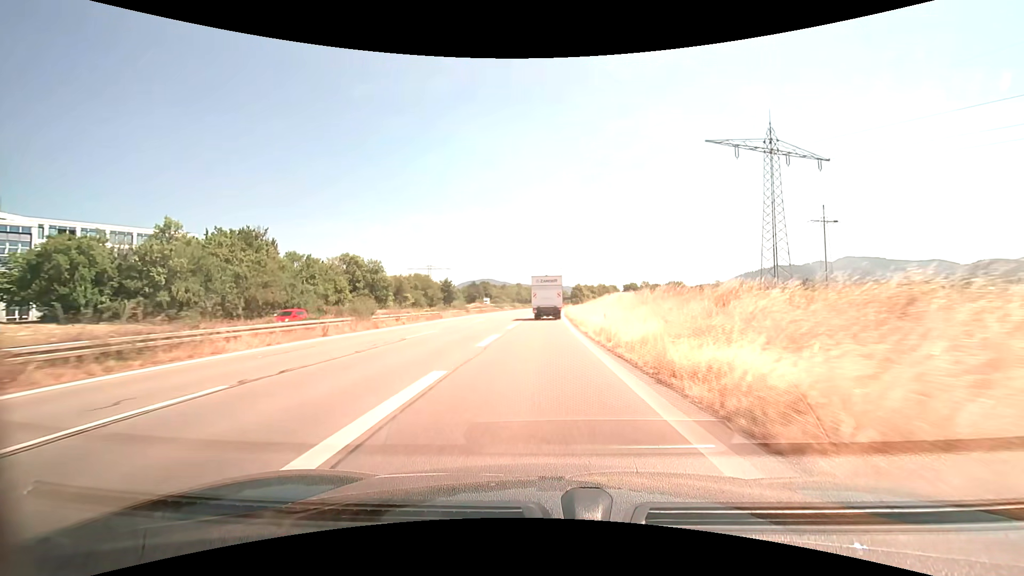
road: trunk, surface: asphalt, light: Day
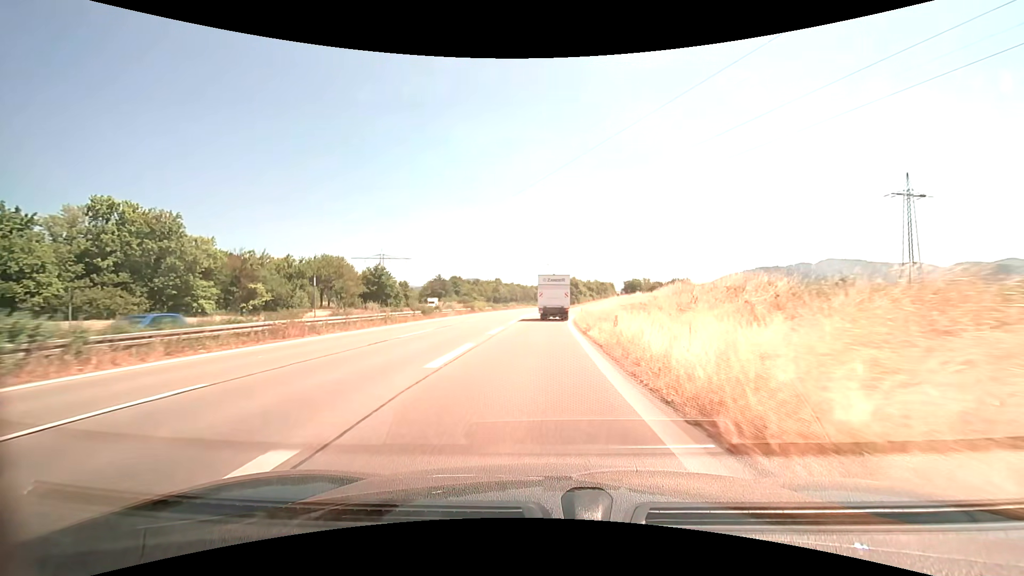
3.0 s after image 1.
(+0.5, +53.9) m; +2°
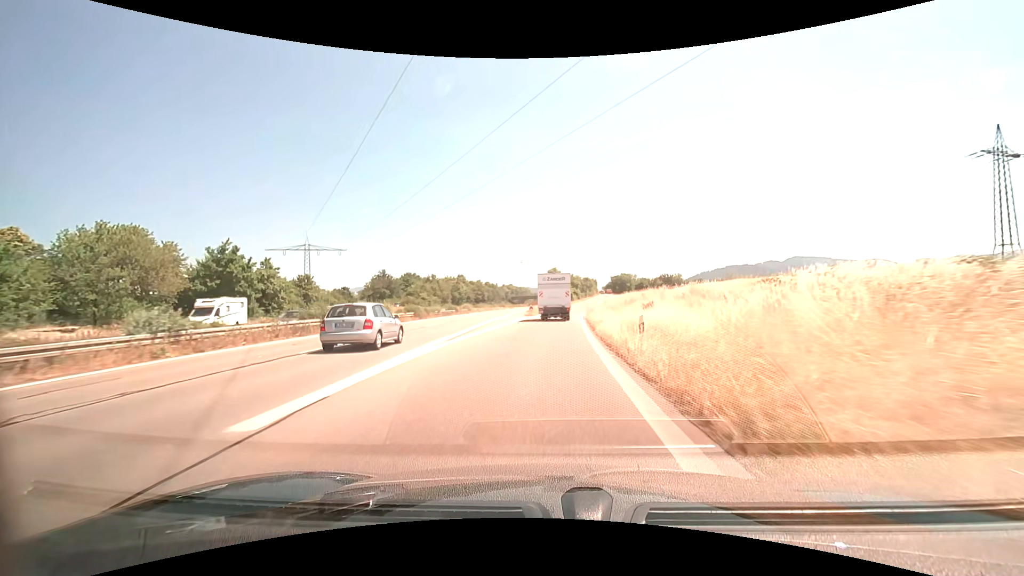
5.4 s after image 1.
(+0.8, +41.4) m; +3°
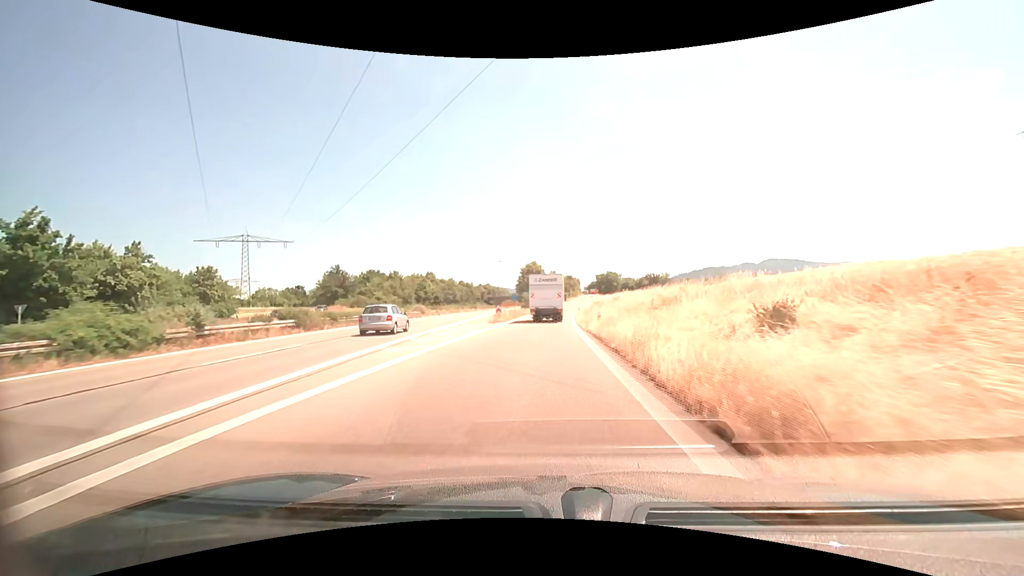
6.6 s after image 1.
(+0.4, +20.1) m; +2°
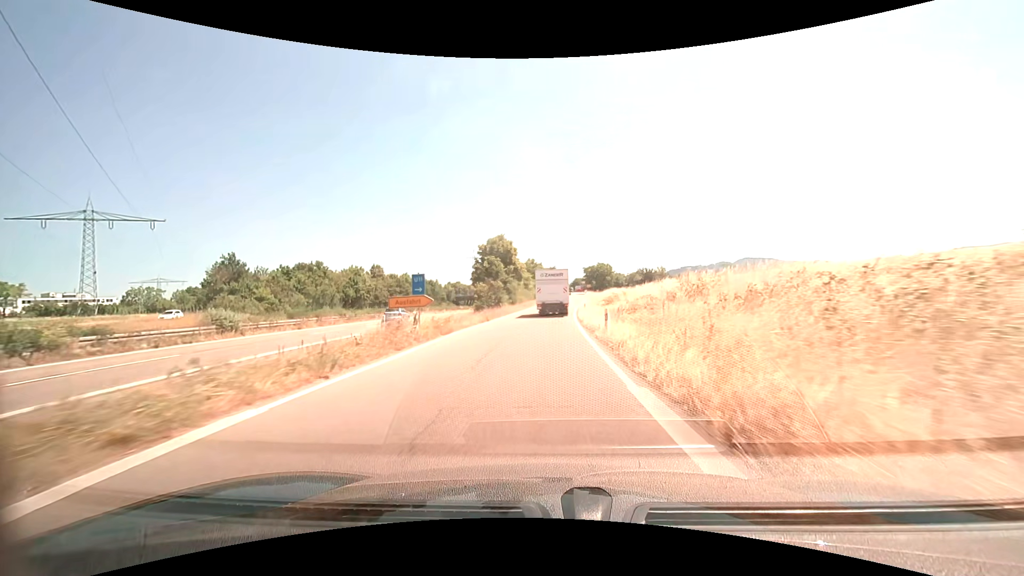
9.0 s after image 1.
(+0.7, +37.5) m; +2°
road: trunk_link
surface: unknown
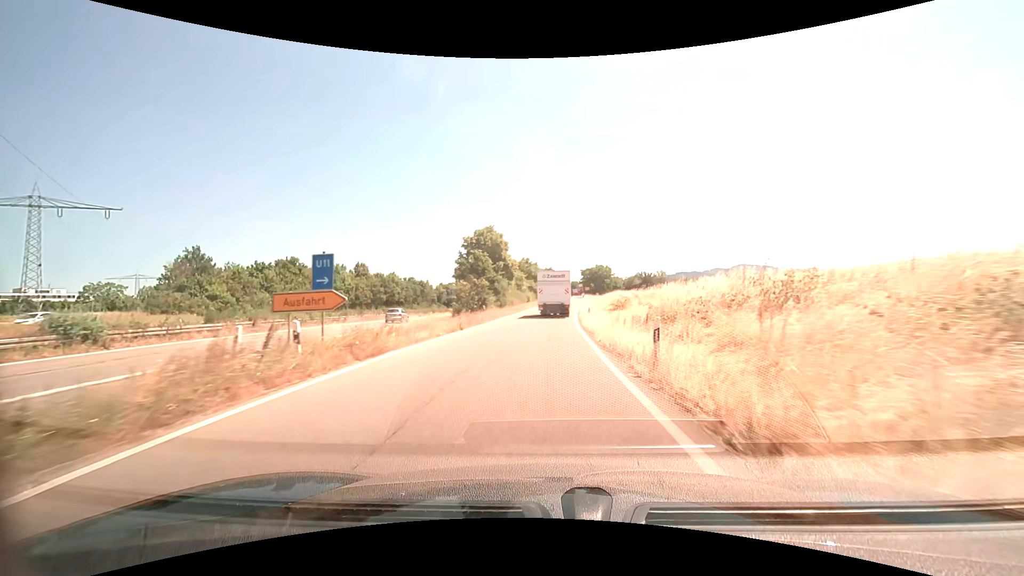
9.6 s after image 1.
(0.0, +8.8) m; +1°
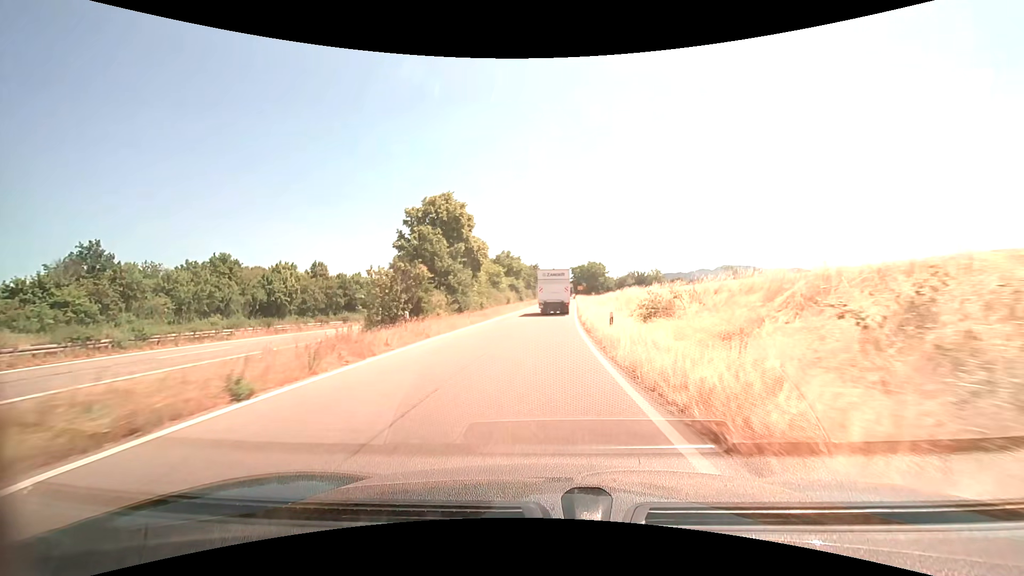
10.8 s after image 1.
(+0.2, +17.2) m; +2°
